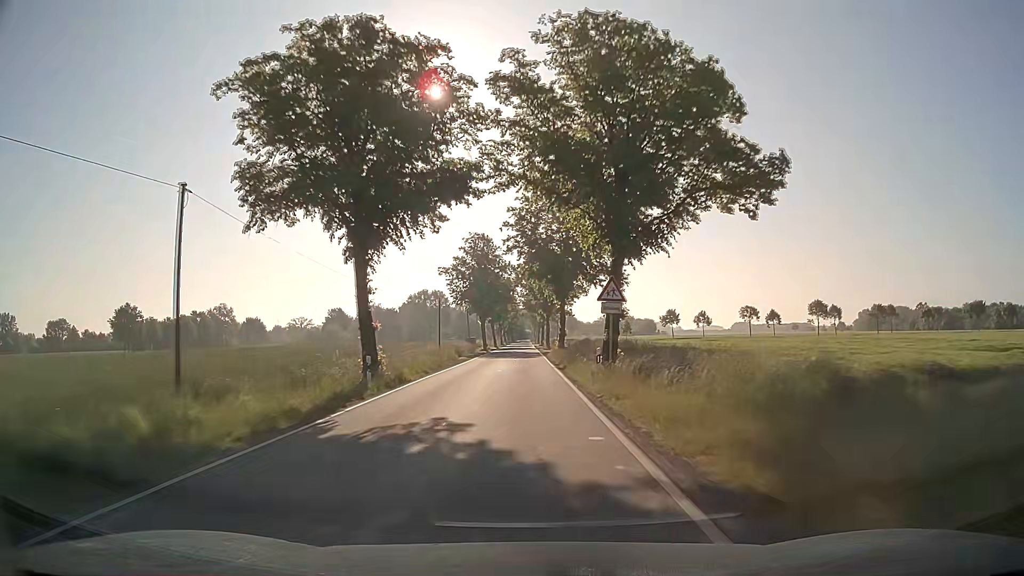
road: tertiary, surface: asphalt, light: Day
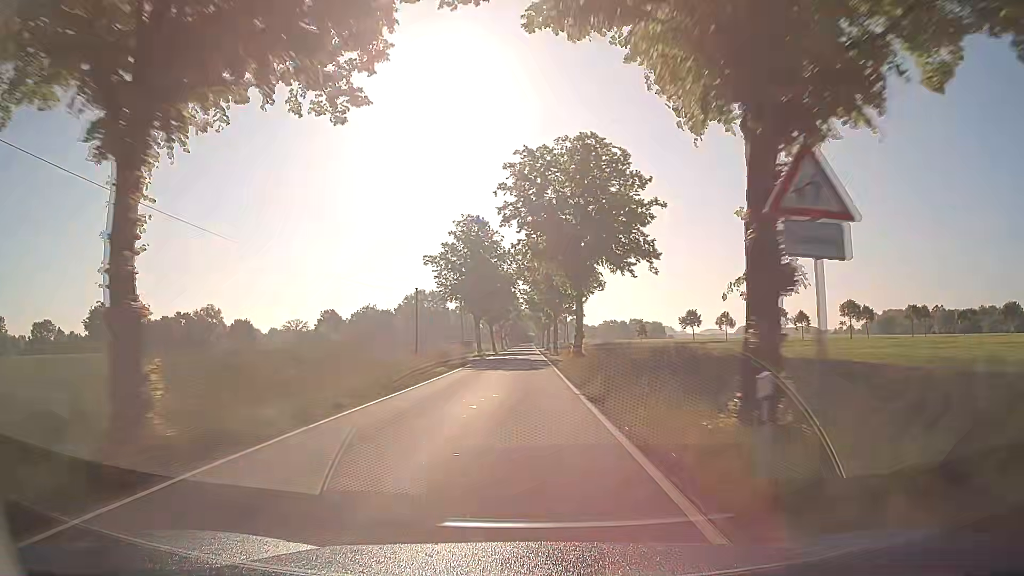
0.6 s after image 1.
(-0.1, +14.0) m; 0°
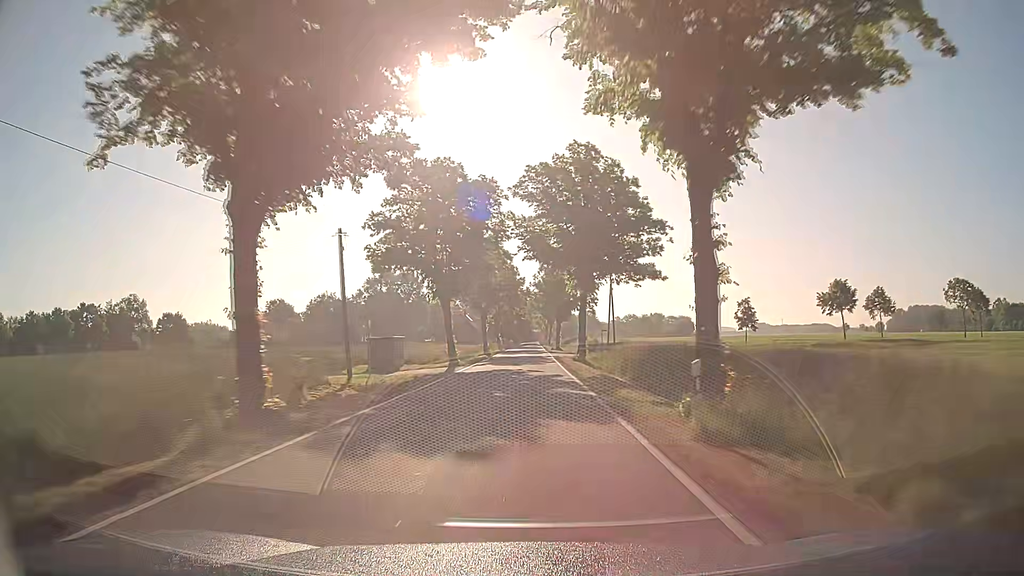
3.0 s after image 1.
(-0.3, +56.3) m; 0°
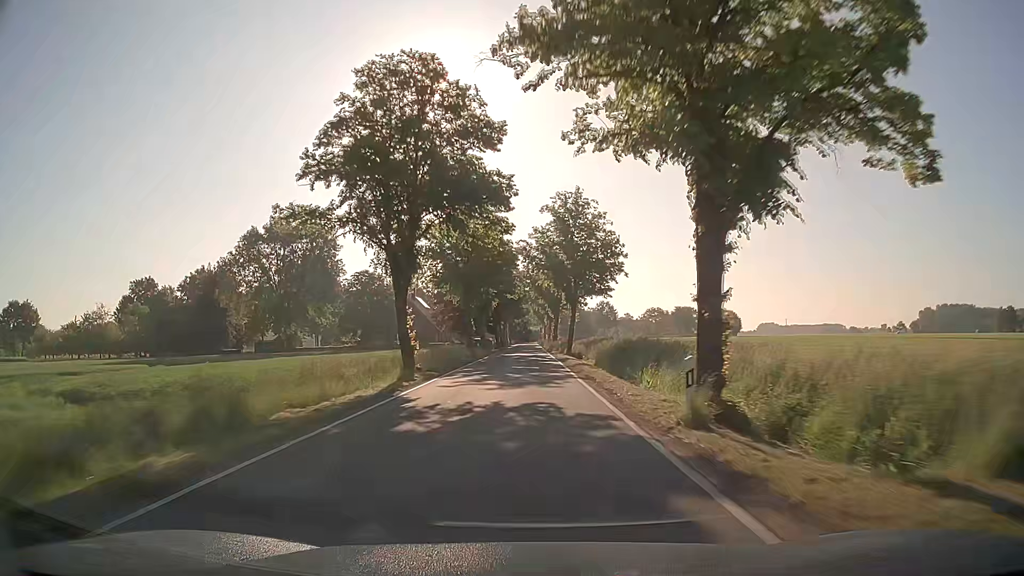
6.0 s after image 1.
(+0.2, +70.9) m; 0°
(0, +10) (0, +20) (0, +30) (0, +40) (0, +50) (0, +60) (0, +70) (0, +80) (0, +90) (0, +100) m
